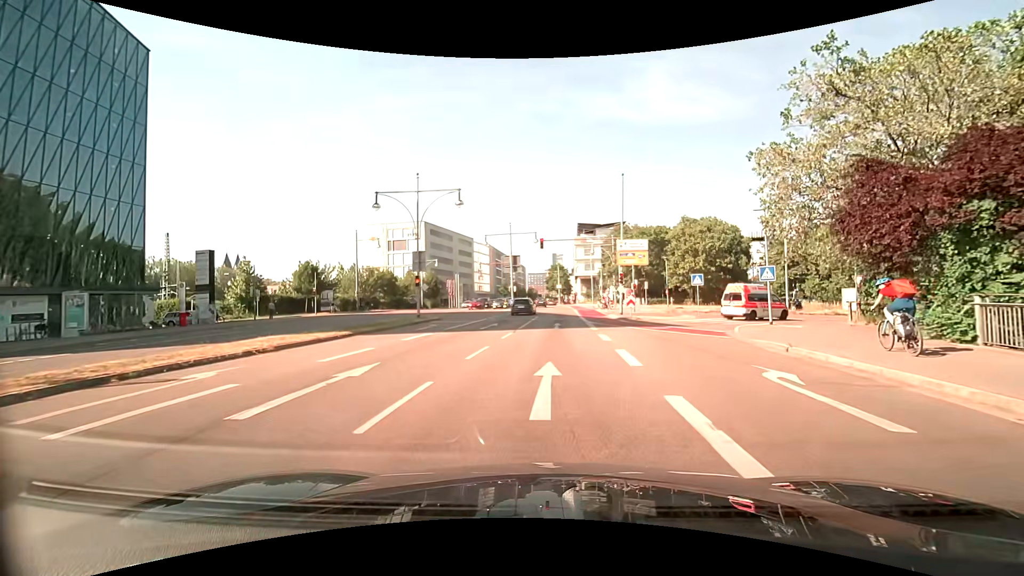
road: primary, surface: asphalt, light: Day
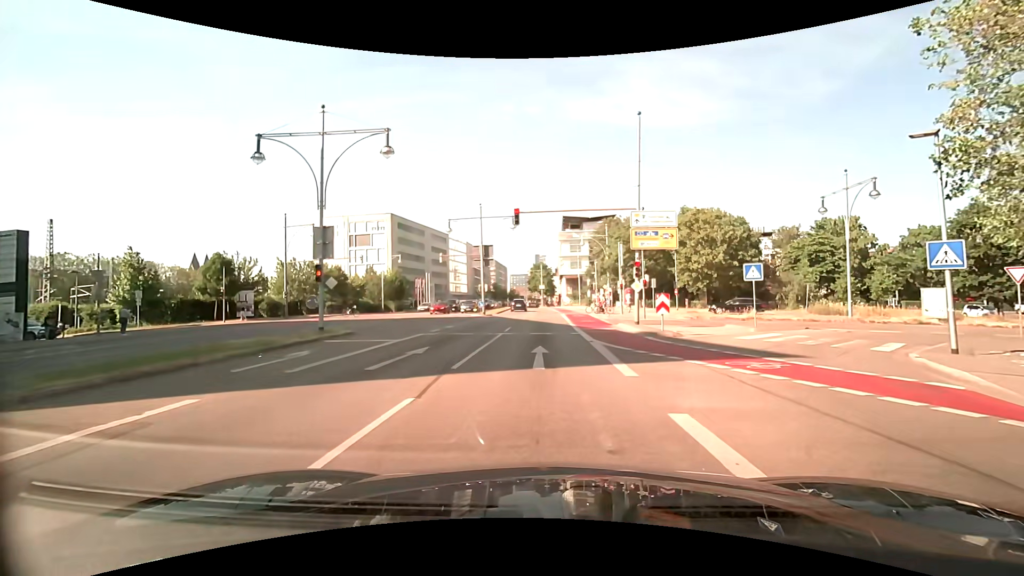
(+0.2, +12.6) m; +2°
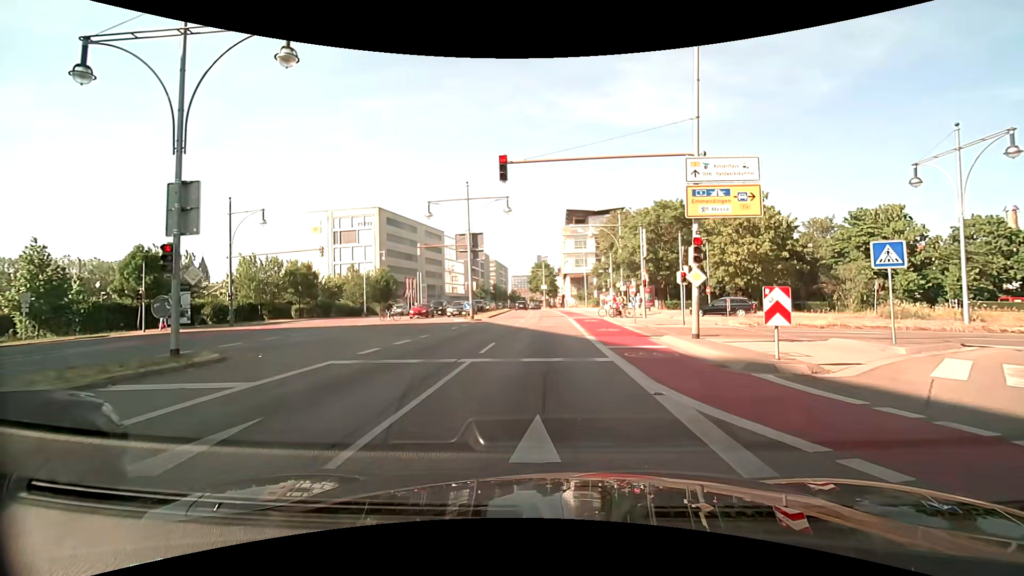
(0.0, +8.9) m; -1°
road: trunk_link
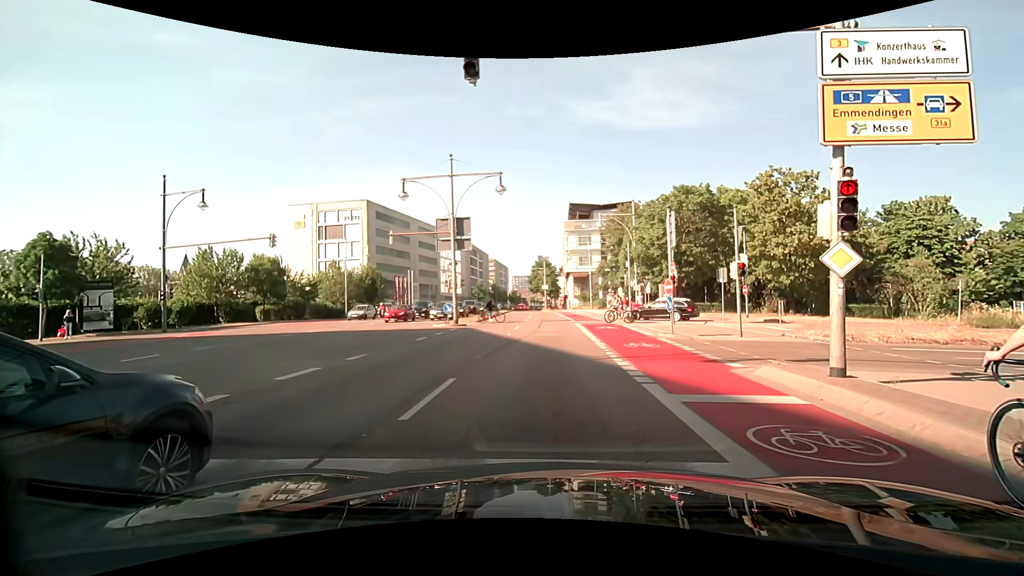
(0.0, +7.0) m; 0°
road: primary
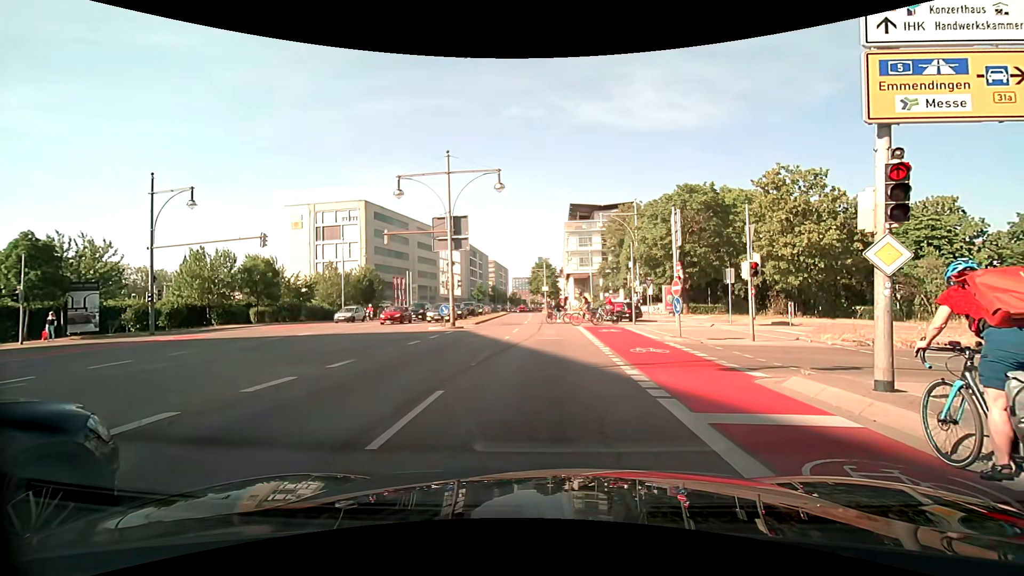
(0.0, +1.0) m; 0°
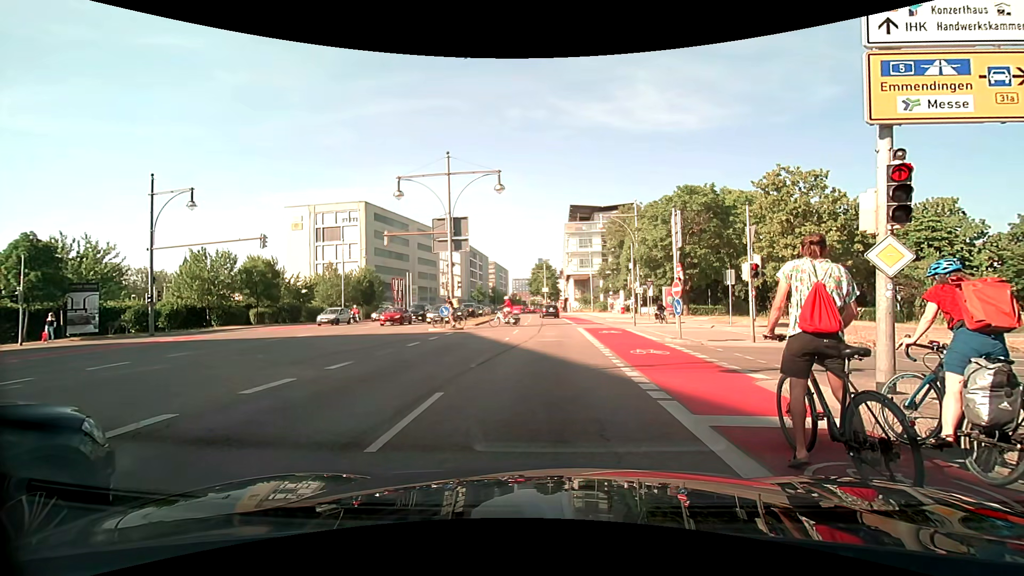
(0.0, +0.1) m; 0°
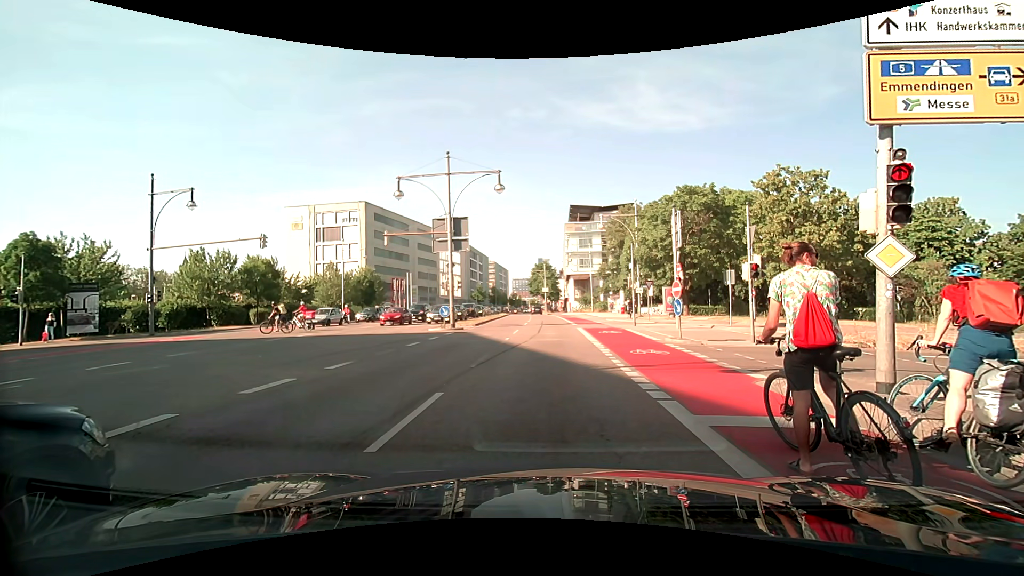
(0.0, 0.0) m; 0°
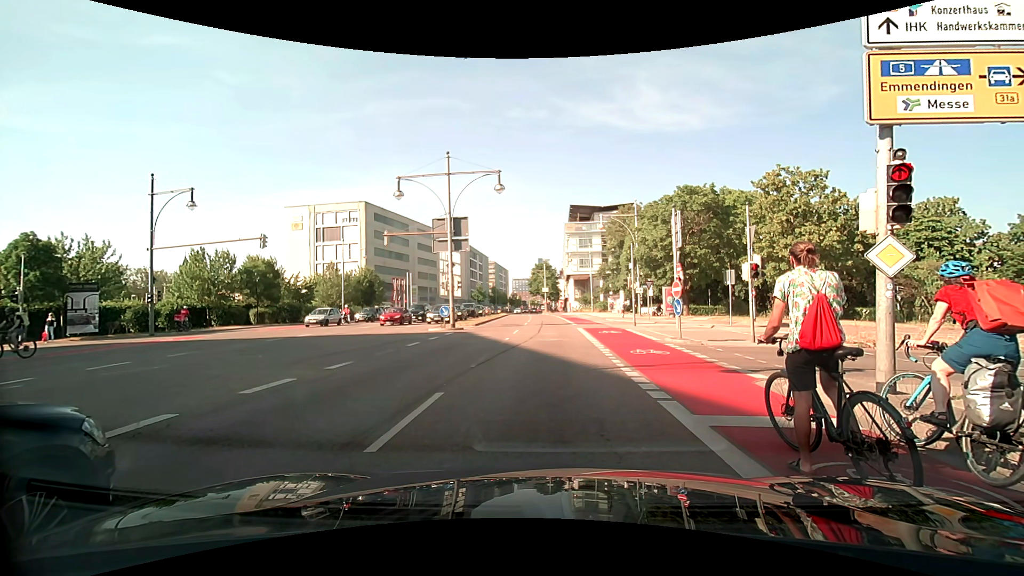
(0.0, 0.0) m; 0°
